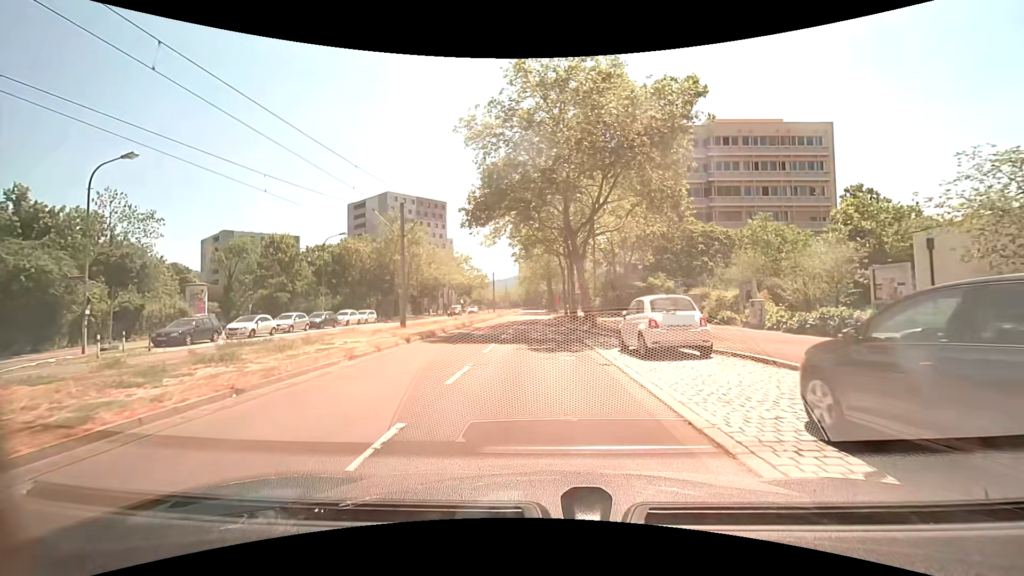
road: tertiary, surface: asphalt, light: Day
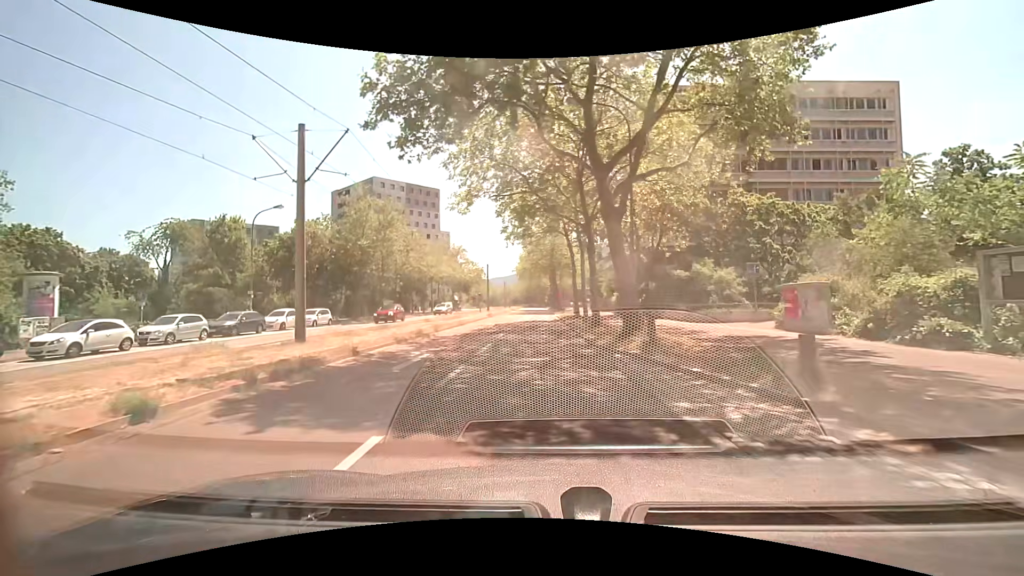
(-0.1, +12.5) m; -1°
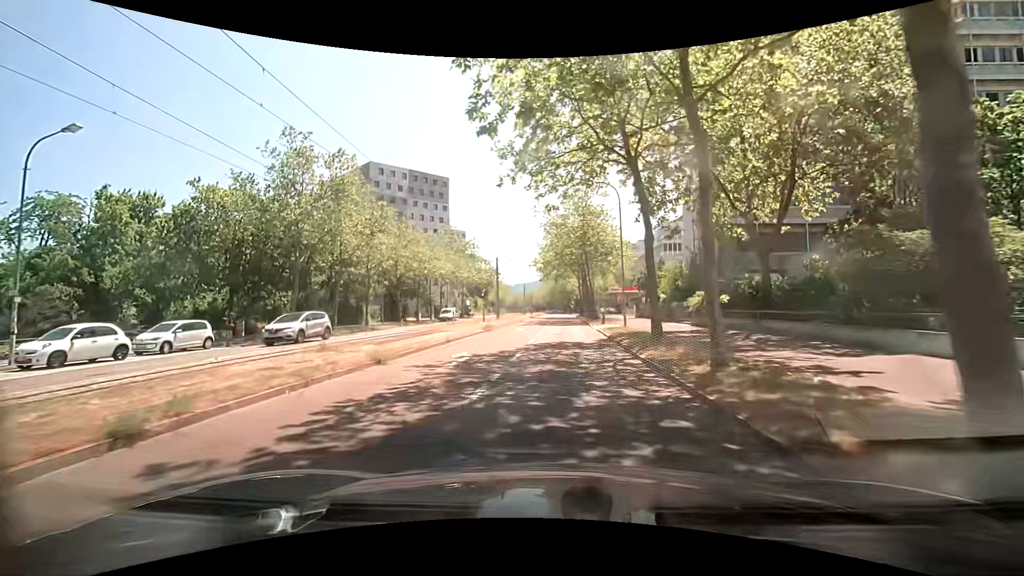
(-0.3, +19.3) m; -2°
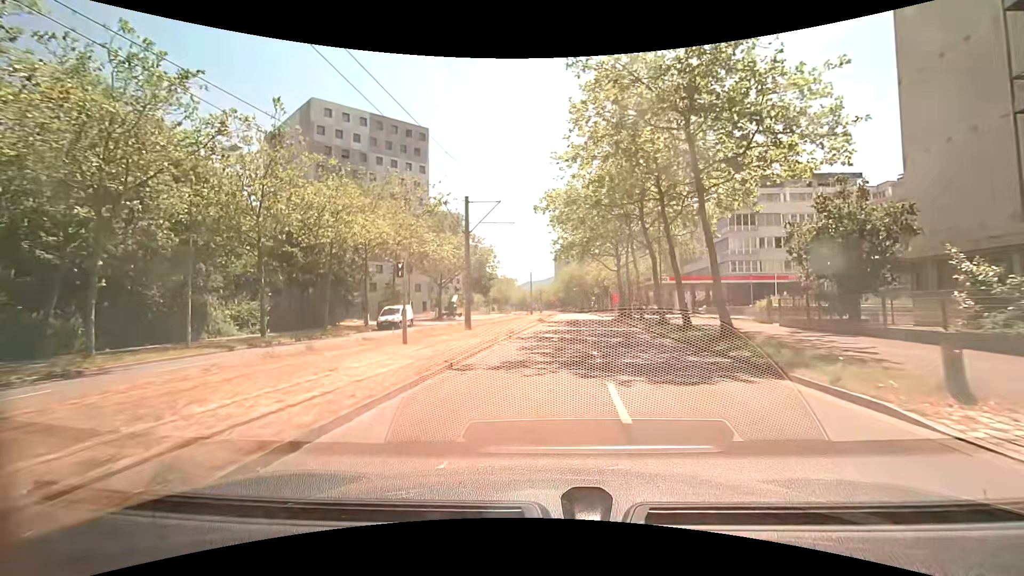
(-0.9, +31.2) m; -1°
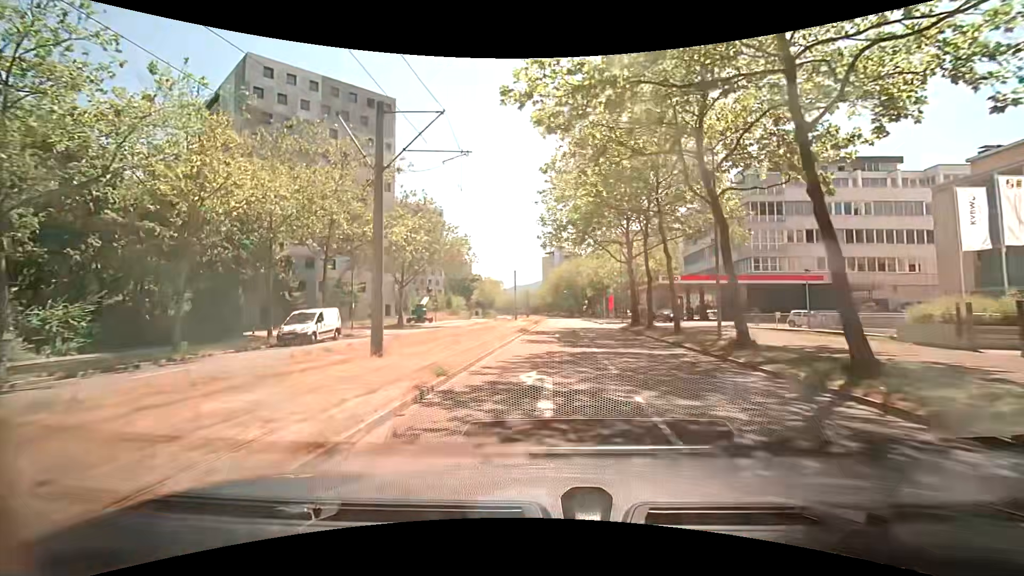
(+0.1, +13.0) m; +1°
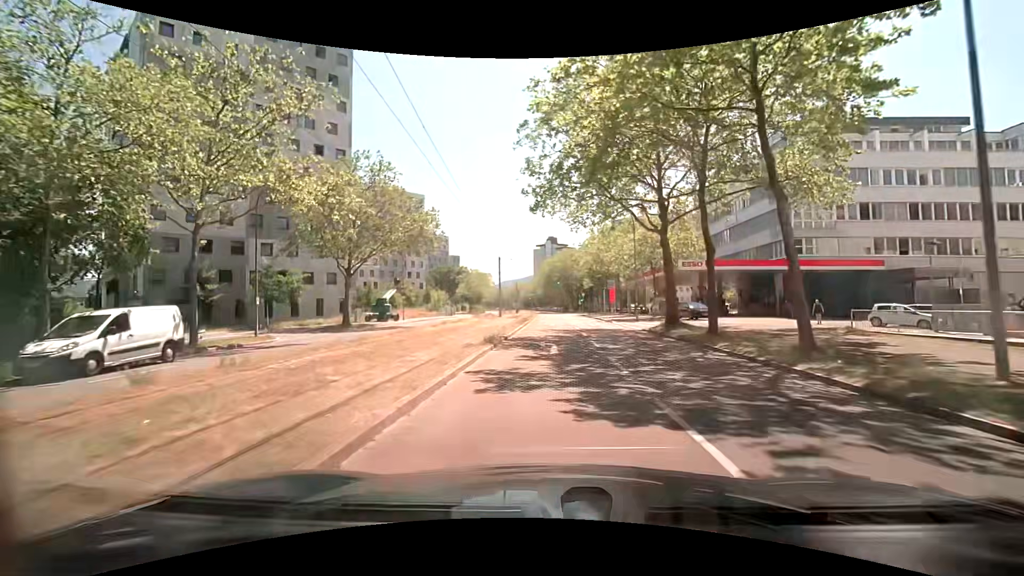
(+0.1, +12.7) m; +2°
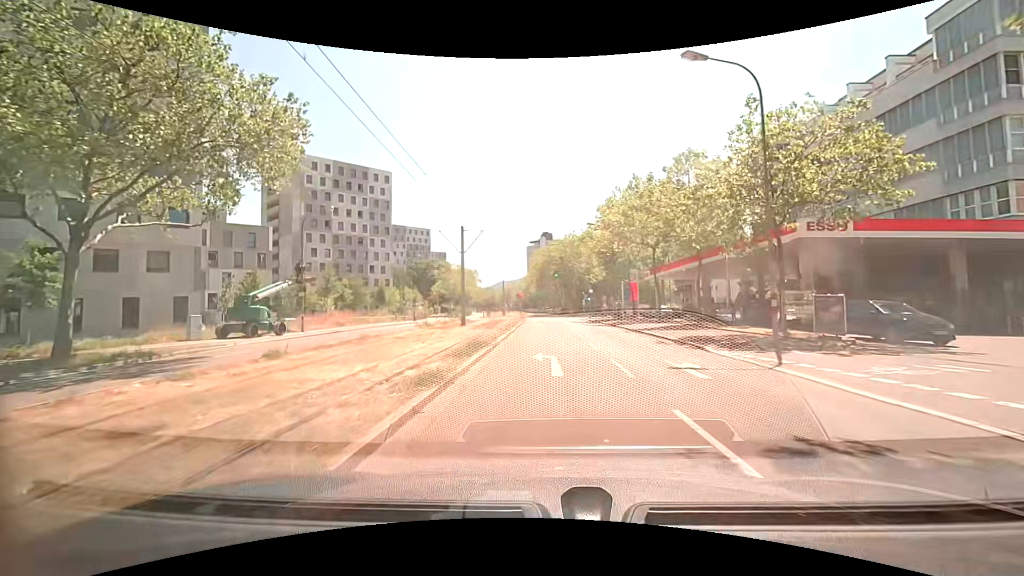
(0.0, +24.1) m; -1°
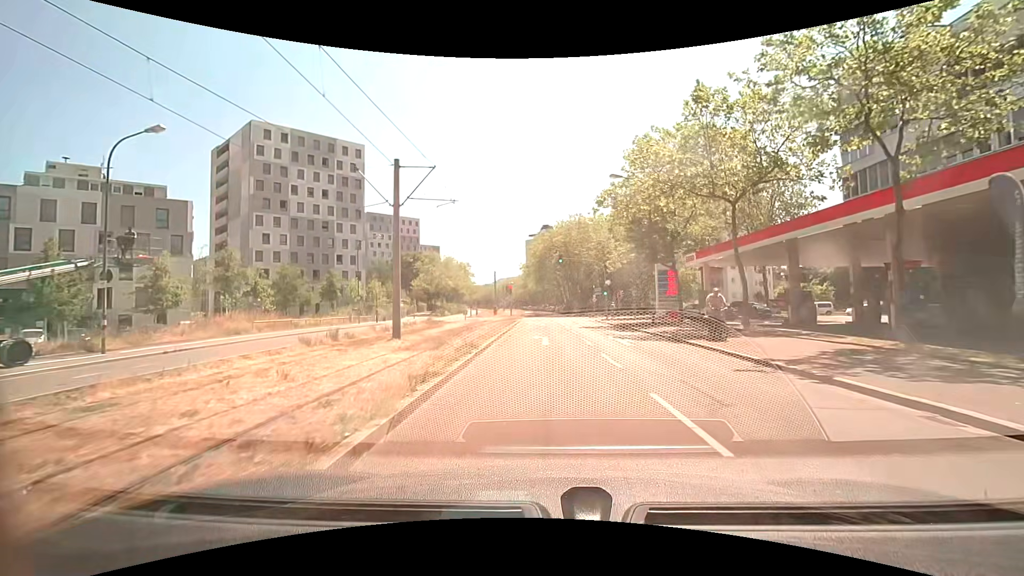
(+0.3, +16.7) m; 0°
